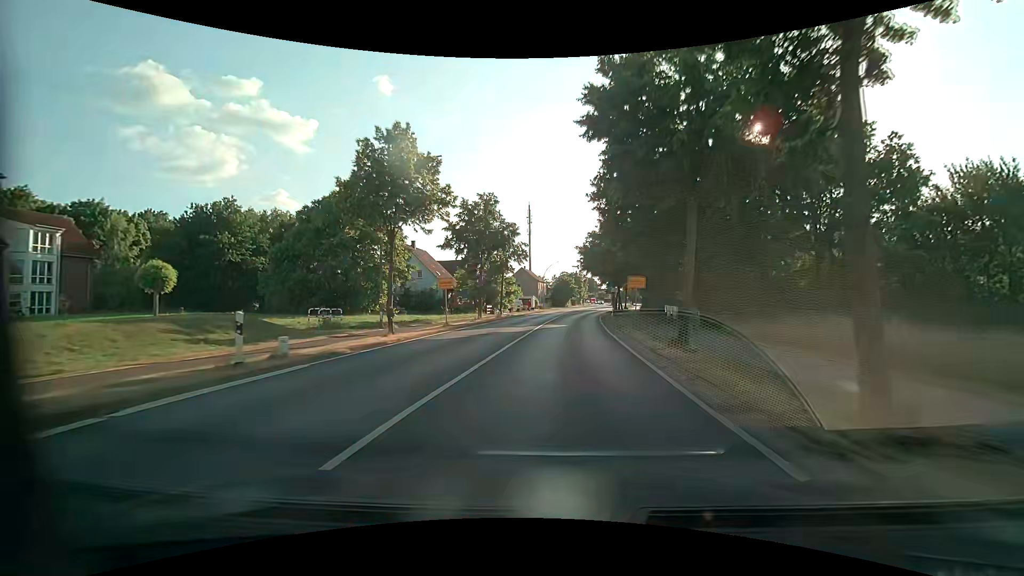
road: primary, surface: asphalt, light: Day
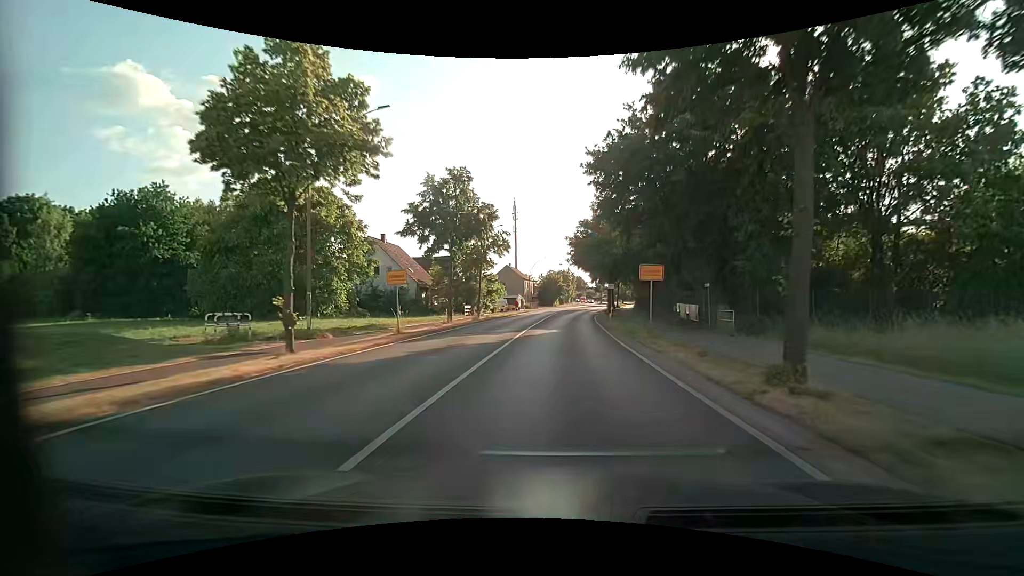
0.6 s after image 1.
(0.0, +7.2) m; +1°
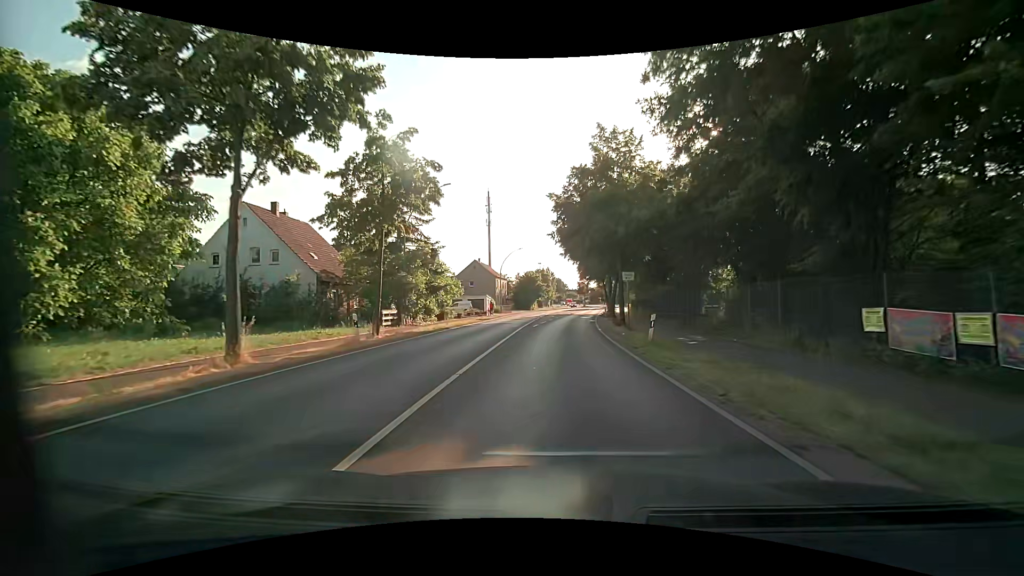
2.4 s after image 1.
(+0.2, +19.9) m; +2°
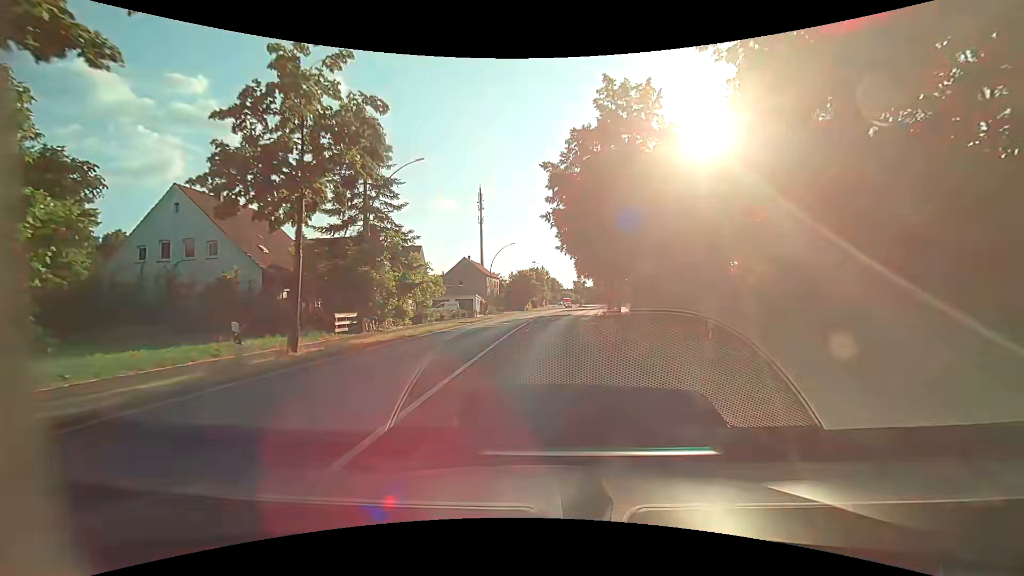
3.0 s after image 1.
(+0.1, +6.2) m; +1°
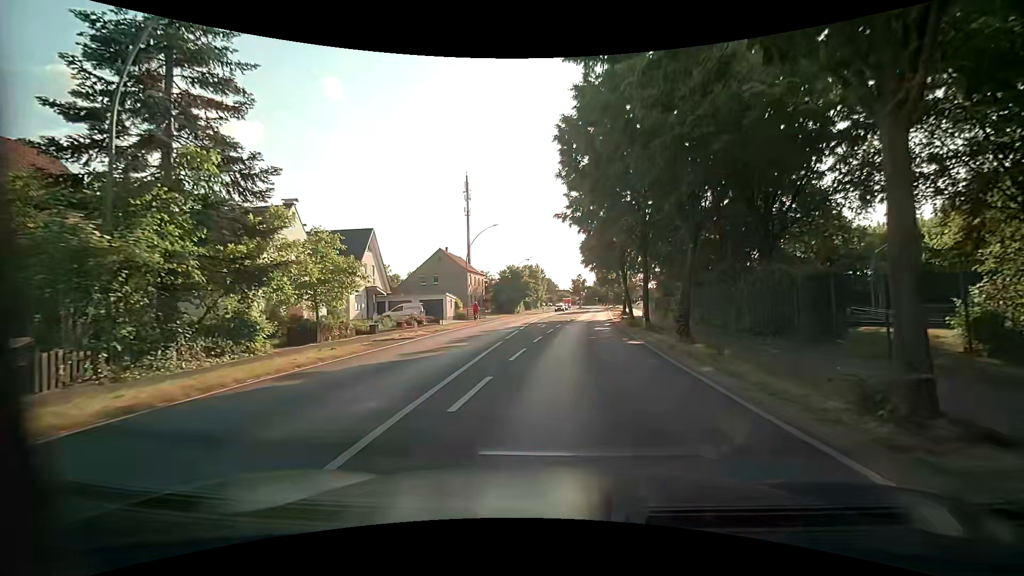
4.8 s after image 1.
(+0.1, +17.3) m; 0°
(0, +10) (0, +20) (0, +30) (+1, +40) (+2, +50) (+3, +60) (+5, +70) (+6, +80) (+7, +90) (+8, +100) m
